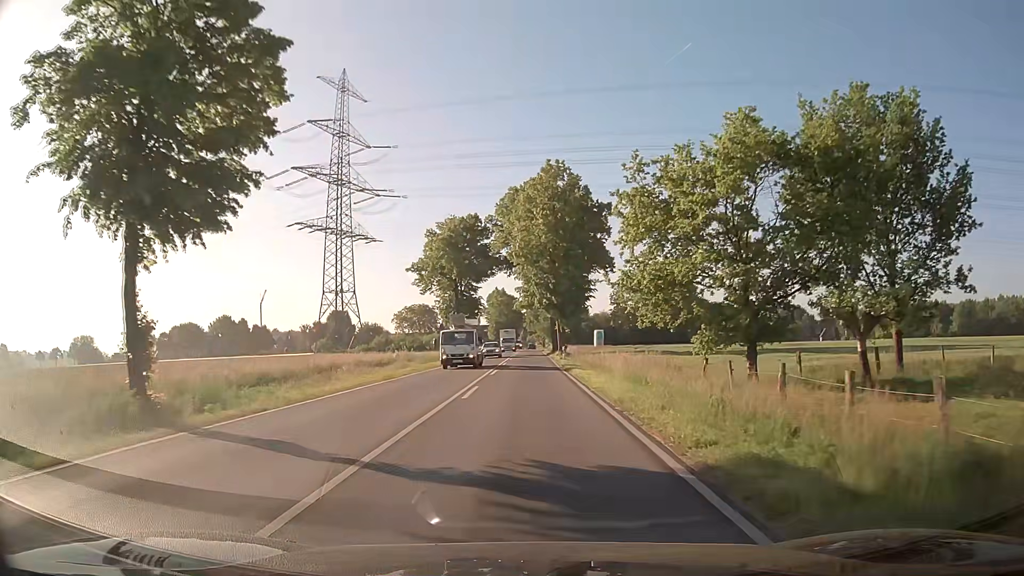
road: secondary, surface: asphalt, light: Day
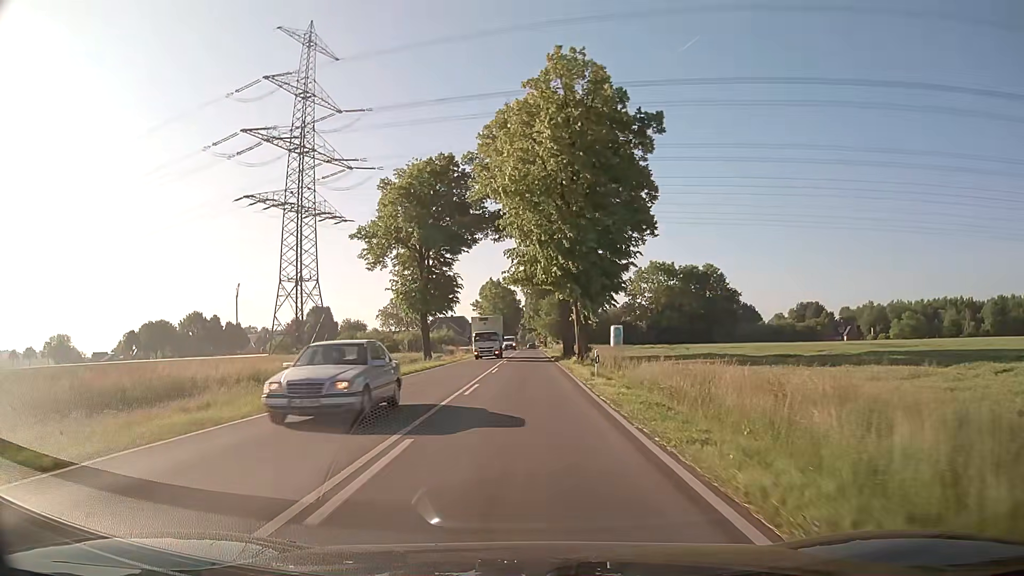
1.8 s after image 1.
(0.0, +23.4) m; 0°
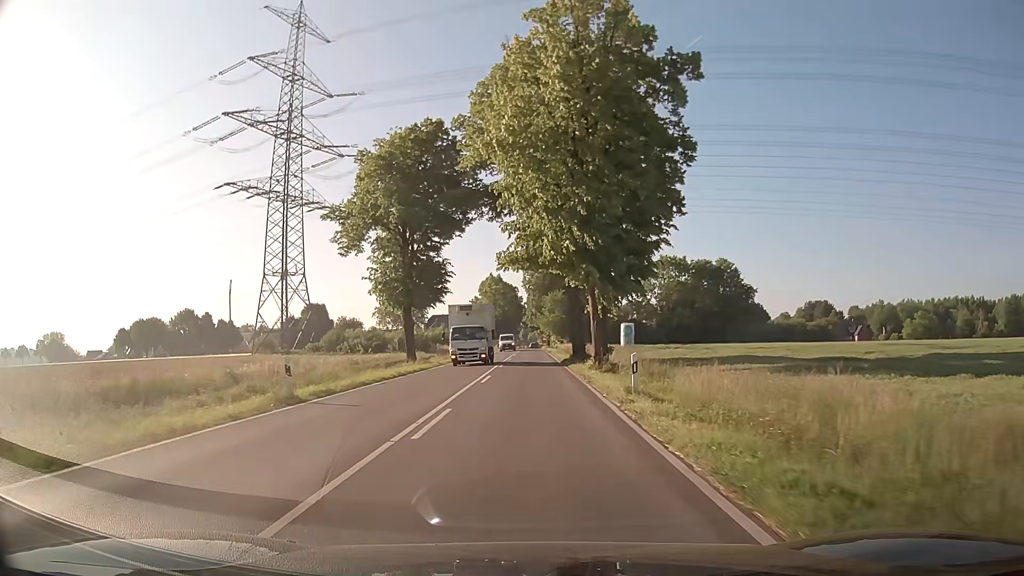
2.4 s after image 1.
(0.0, +7.8) m; 0°
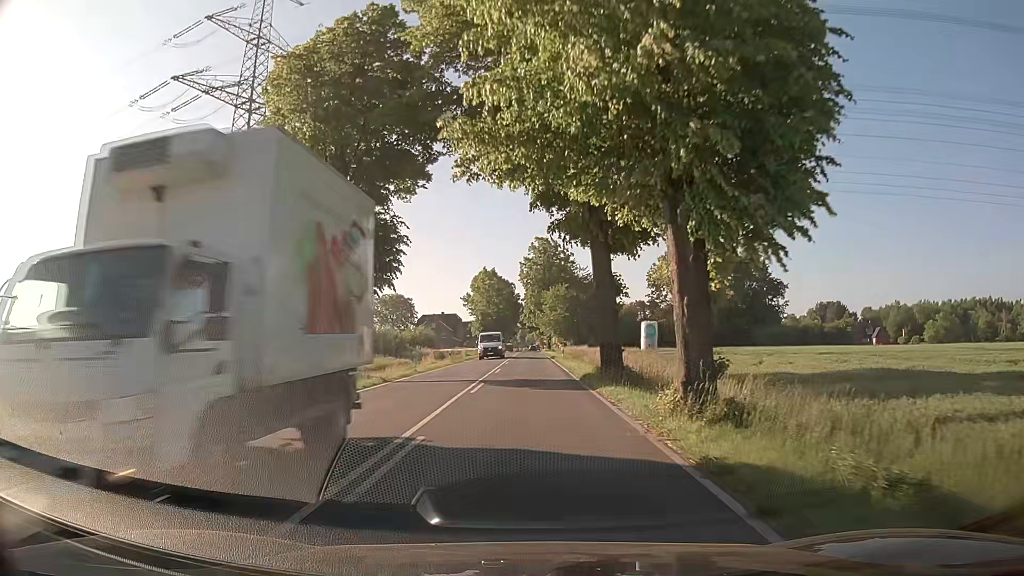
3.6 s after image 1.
(0.0, +15.6) m; 0°
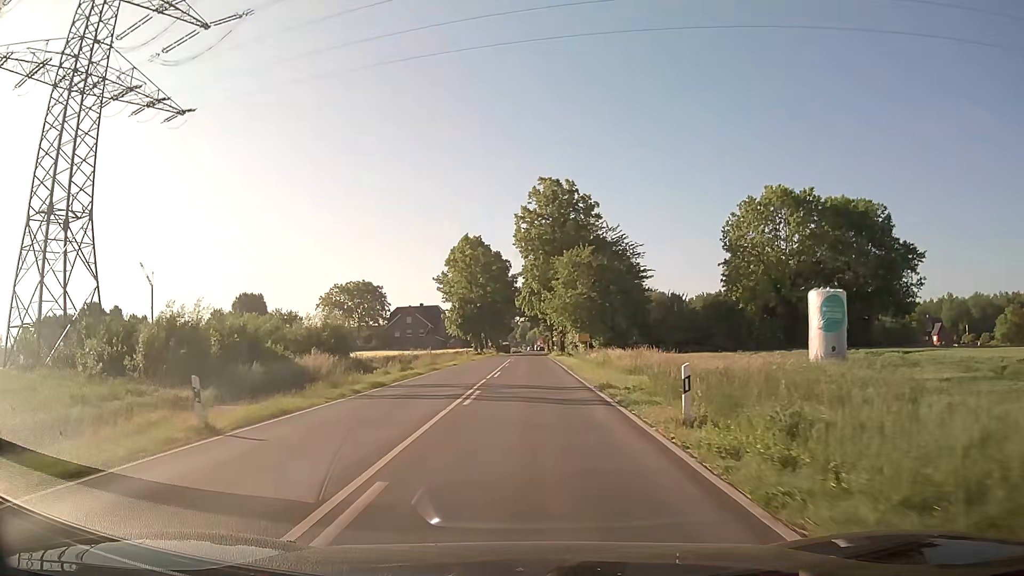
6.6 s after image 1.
(+0.1, +39.1) m; 0°
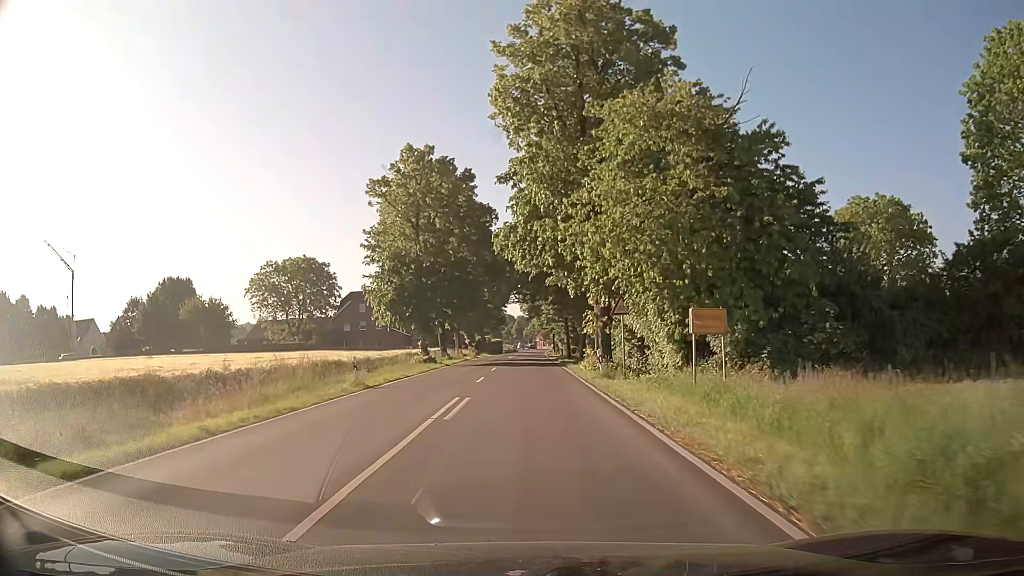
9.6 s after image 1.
(0.0, +39.1) m; 0°
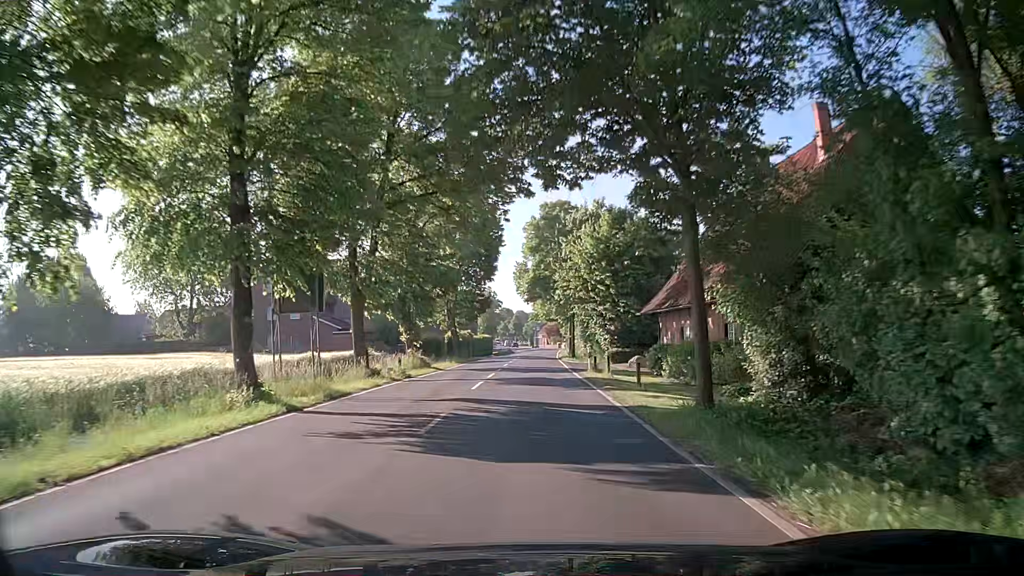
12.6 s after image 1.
(-0.3, +39.1) m; 0°
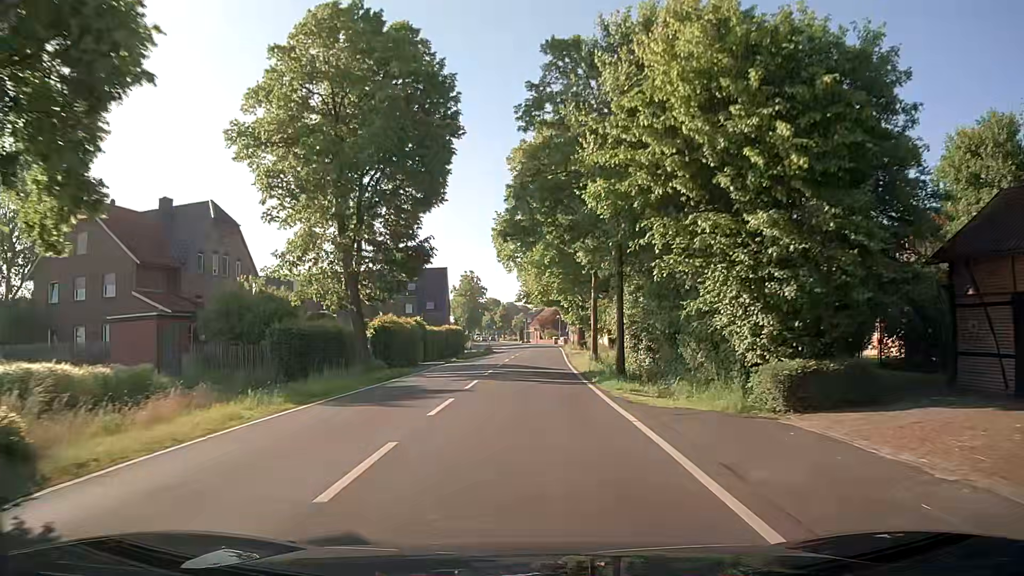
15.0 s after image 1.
(+0.3, +31.3) m; +1°
(0, +10) (0, +20) (0, +30) (0, +40) (0, +50) (+1, +60) (+1, +70) (+1, +80) (+1, +90) (0, +100) m
